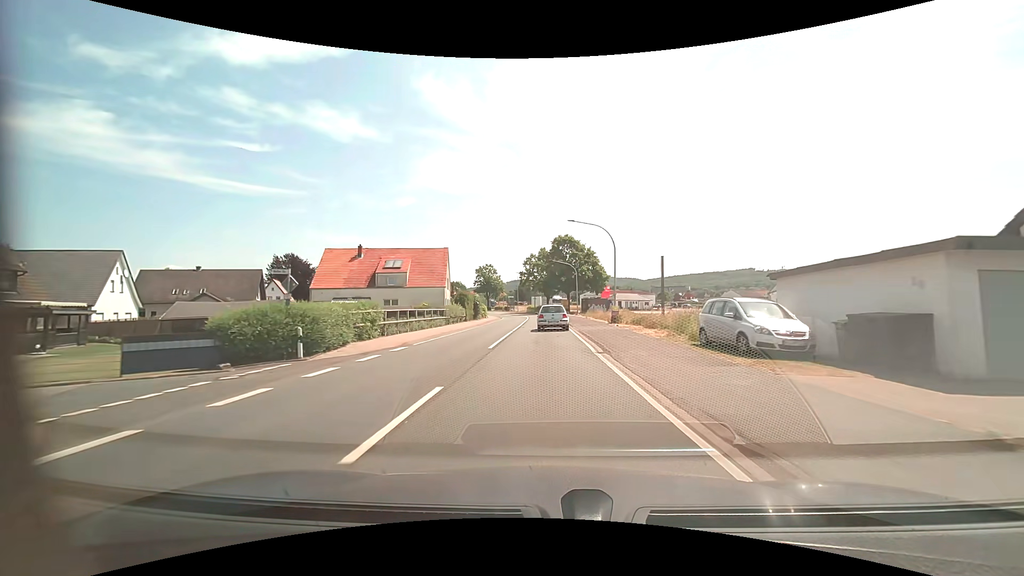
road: primary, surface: asphalt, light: Day
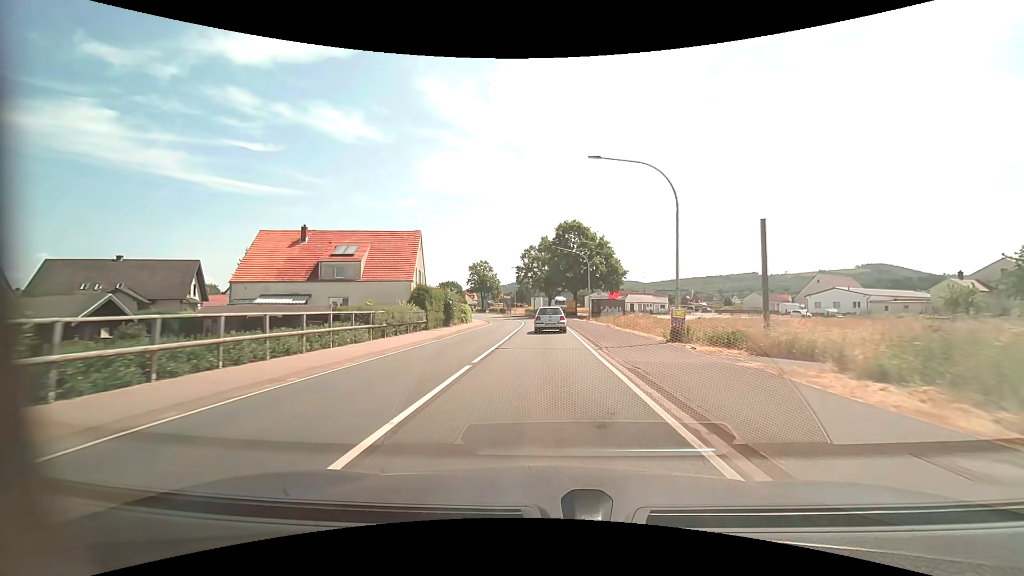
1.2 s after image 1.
(0.0, +16.1) m; 0°
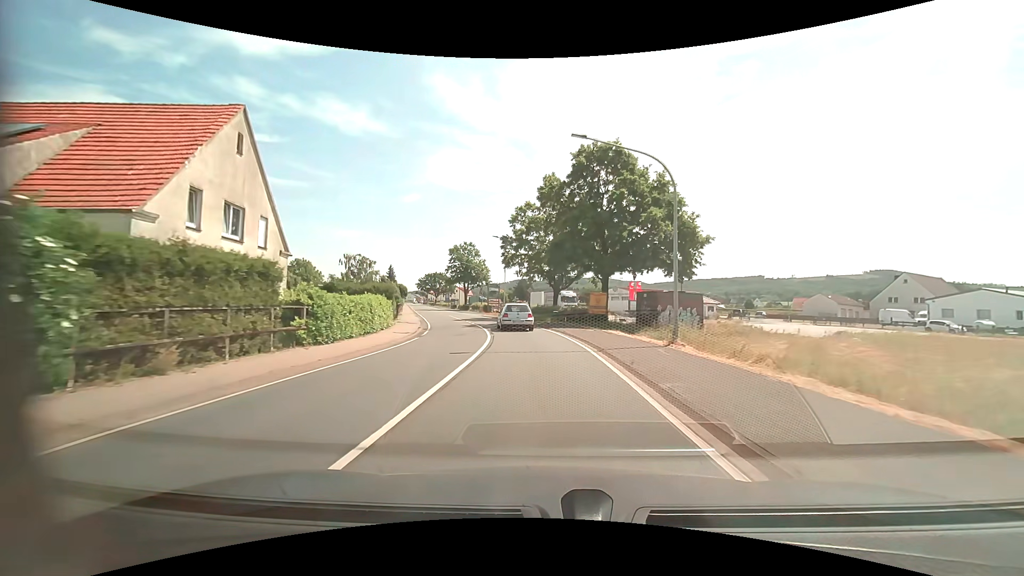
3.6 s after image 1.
(+0.1, +31.7) m; 0°
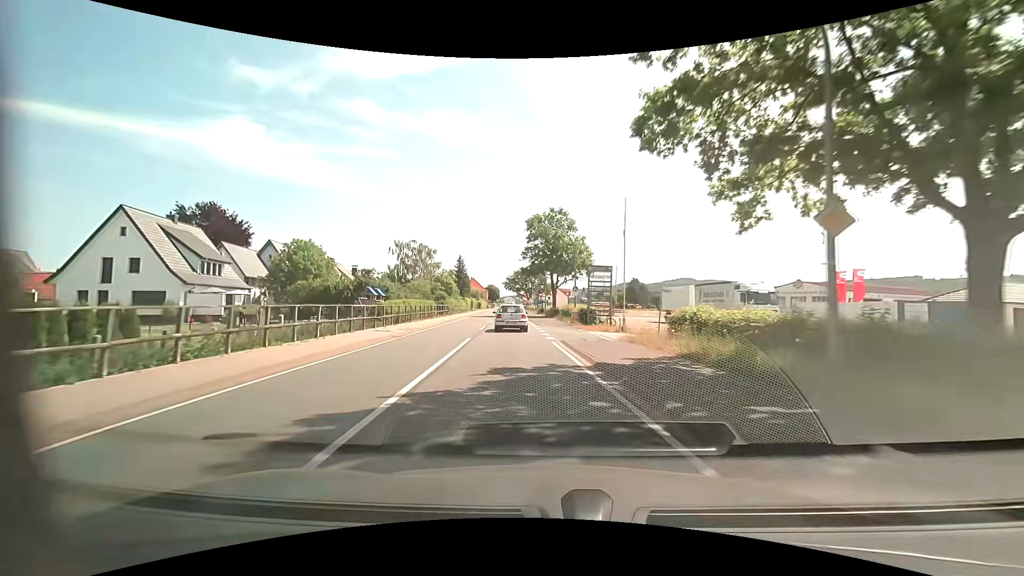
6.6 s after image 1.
(-3.6, +38.5) m; -11°
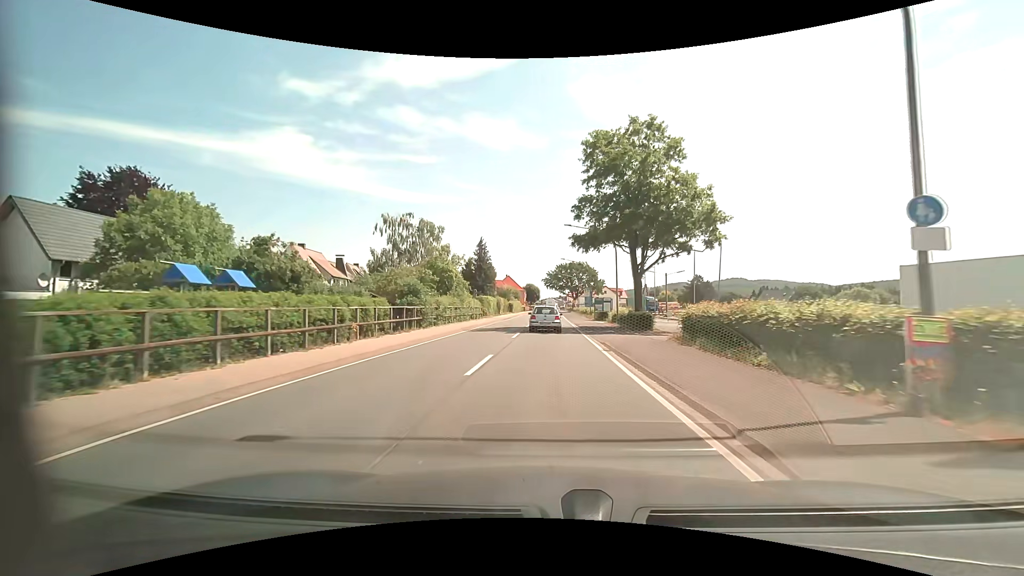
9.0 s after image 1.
(-2.3, +30.6) m; -6°
